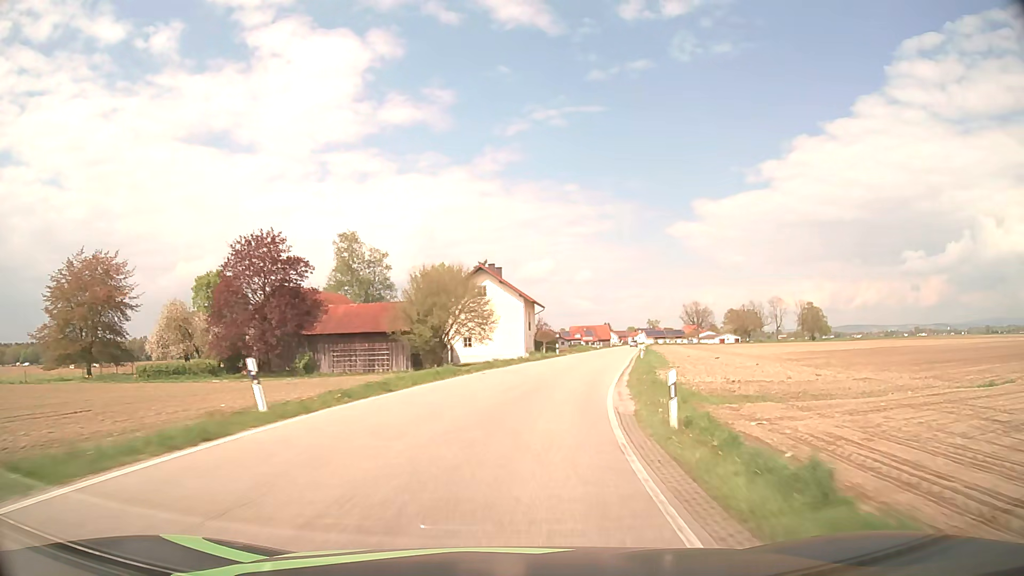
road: secondary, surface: asphalt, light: Day
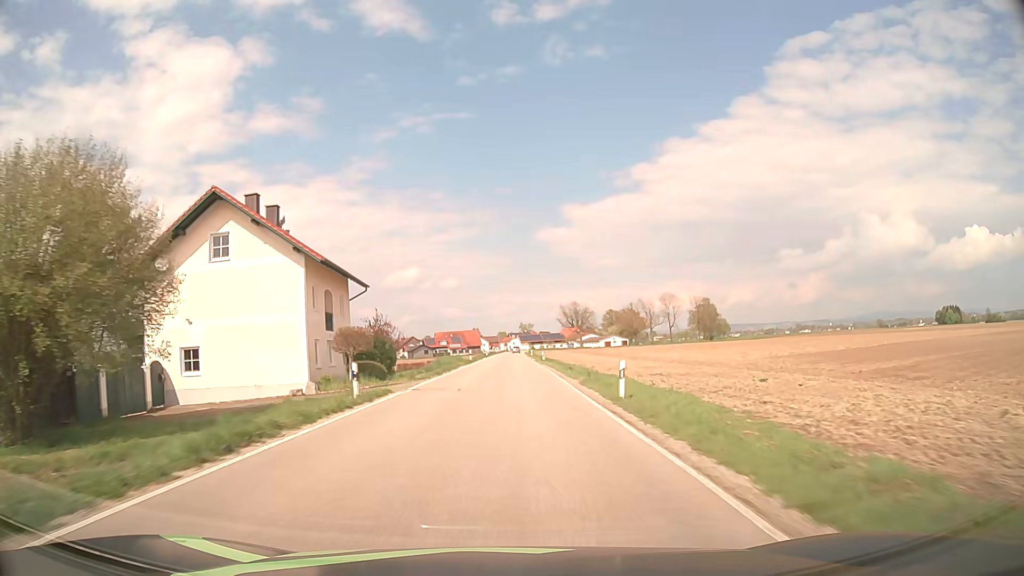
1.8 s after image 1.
(+4.6, +36.8) m; +12°
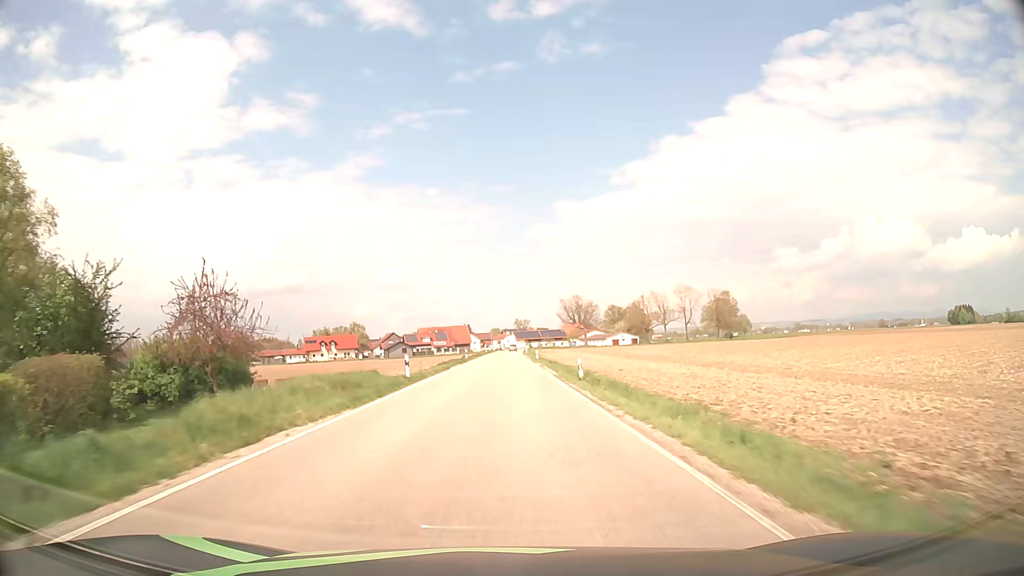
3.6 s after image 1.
(+0.2, +37.4) m; 0°
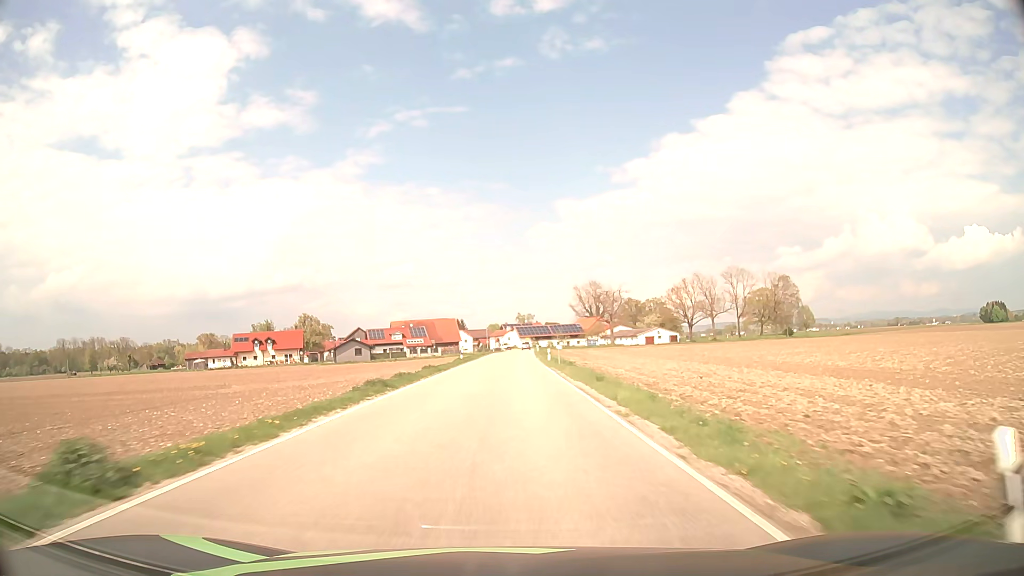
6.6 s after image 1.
(+0.1, +62.7) m; 0°
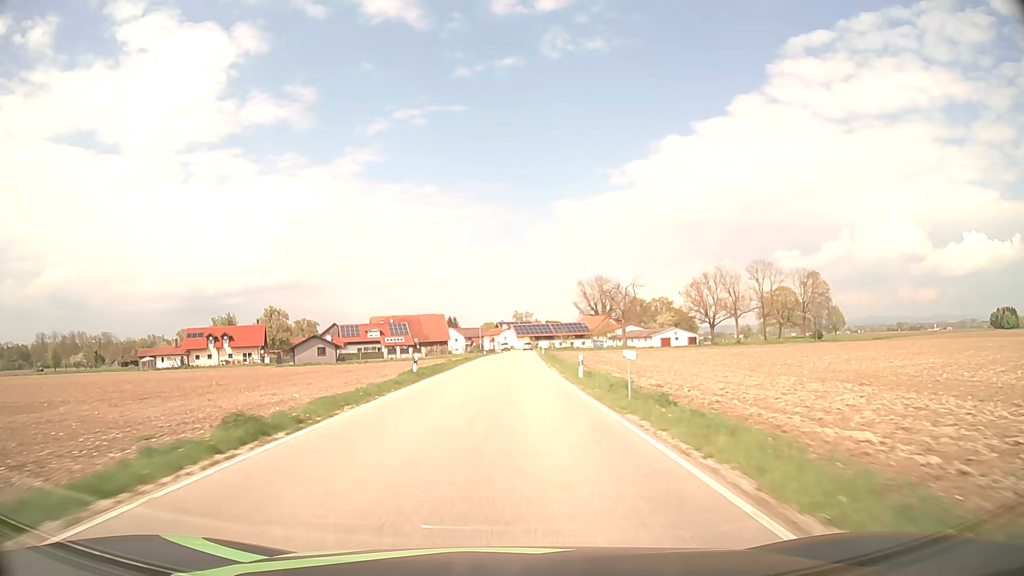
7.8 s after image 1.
(0.0, +25.1) m; 0°
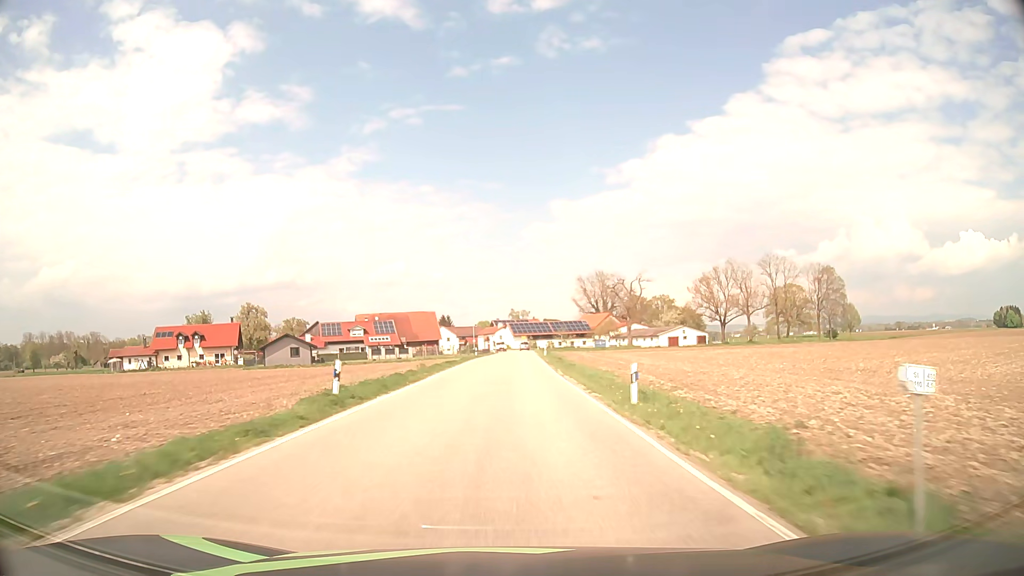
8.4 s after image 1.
(0.0, +12.5) m; 0°
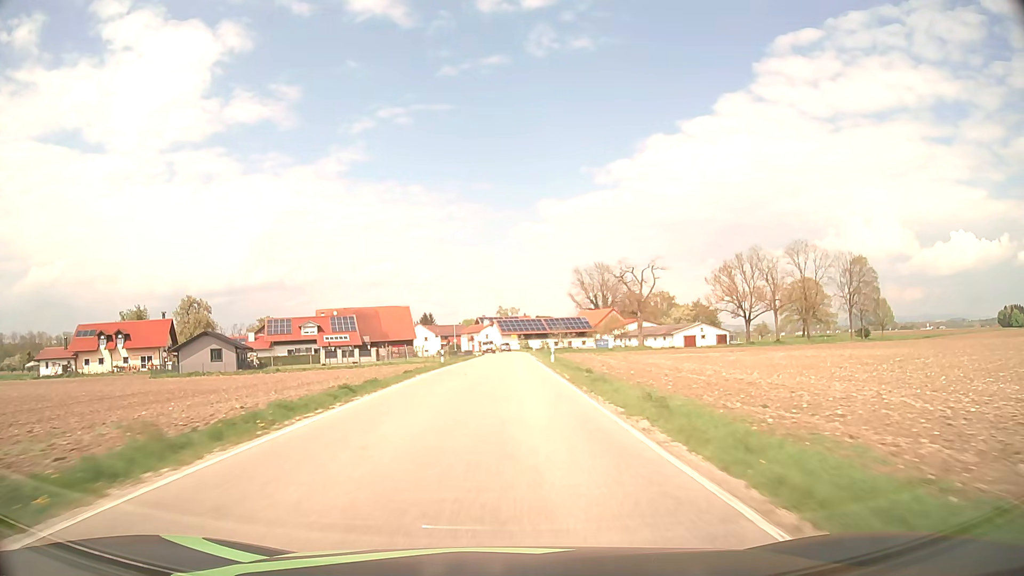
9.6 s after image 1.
(+0.2, +25.0) m; +1°
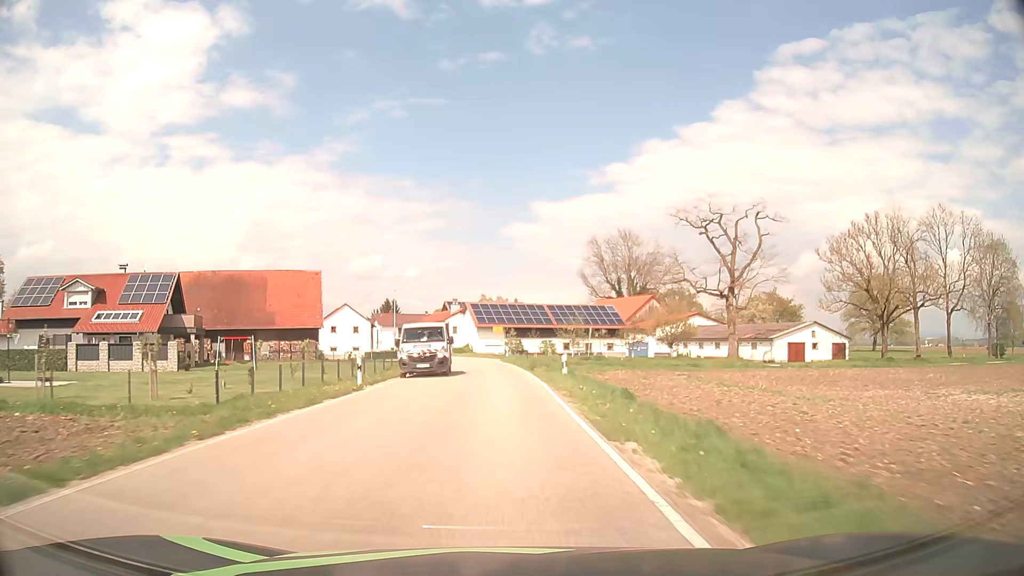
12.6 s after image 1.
(+0.8, +59.1) m; +1°
(0, +10) (0, +20) (-1, +30) (-1, +40) (-2, +50) (-3, +60) (-6, +70) (-8, +79) (-11, +89) (-14, +98) m
